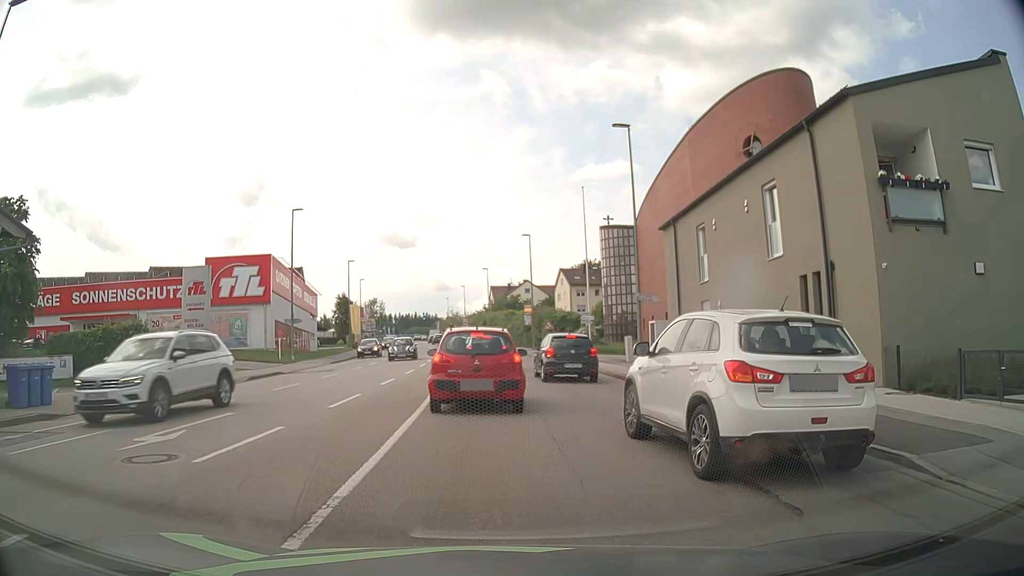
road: tertiary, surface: asphalt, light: Day
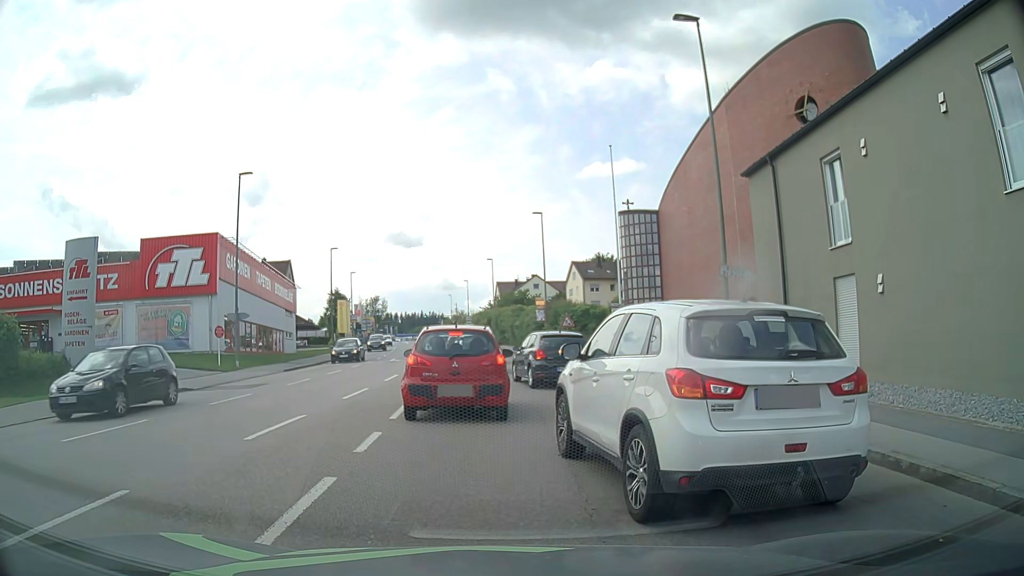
(-0.1, +10.1) m; -2°
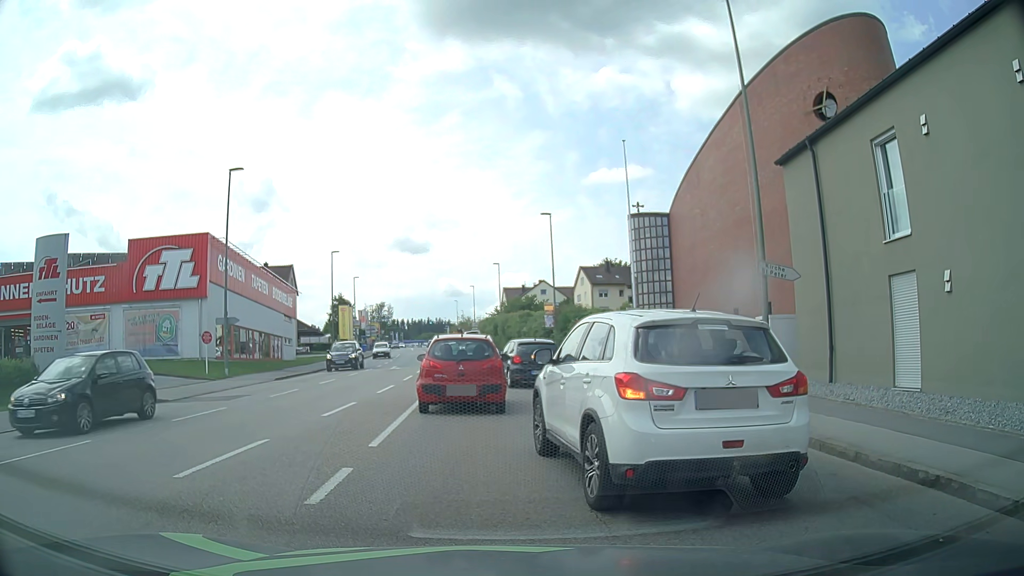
(0.0, +2.0) m; +1°
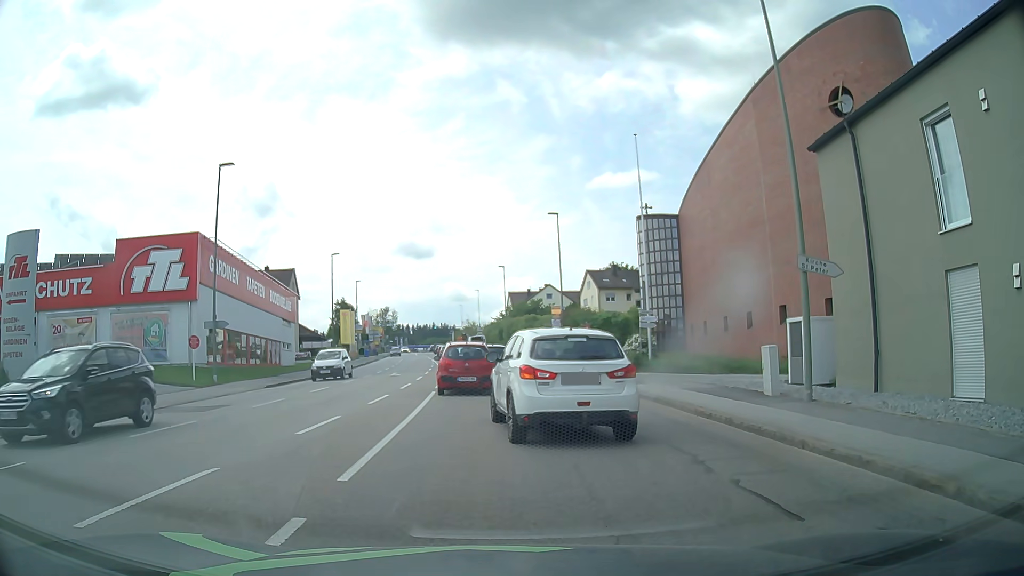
(0.0, +2.2) m; 0°
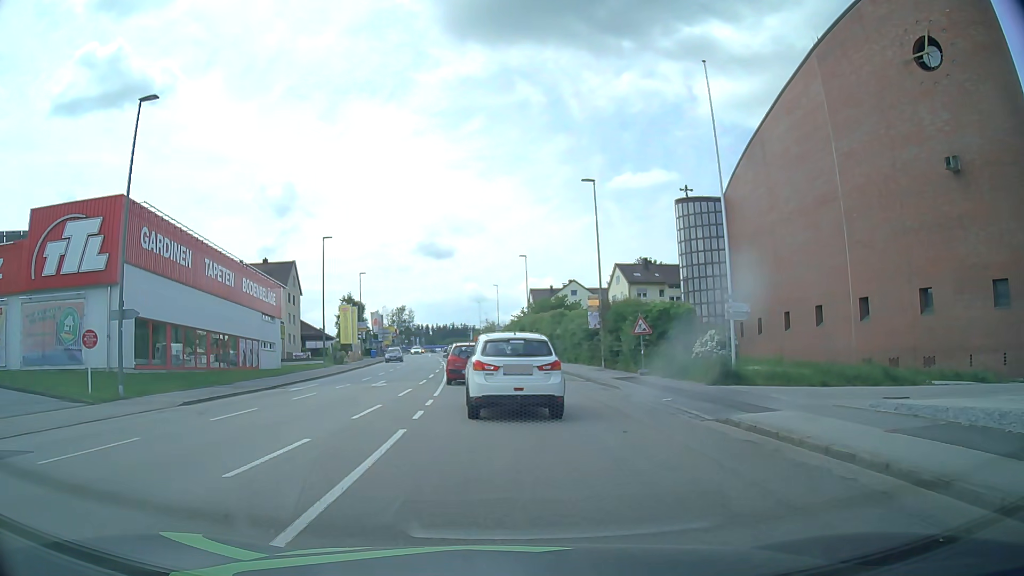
(-0.4, +10.2) m; -3°
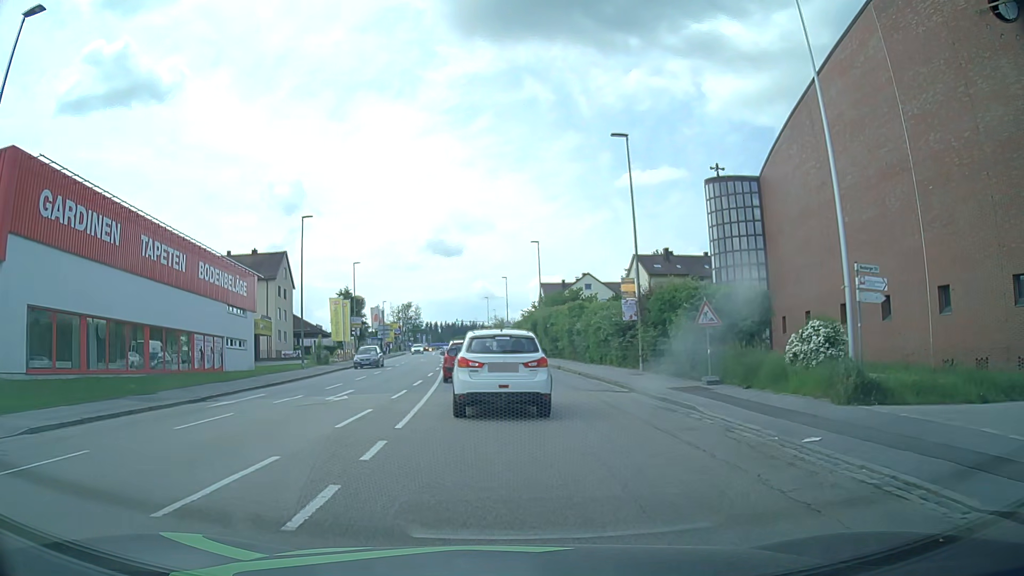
(-0.1, +8.1) m; -1°
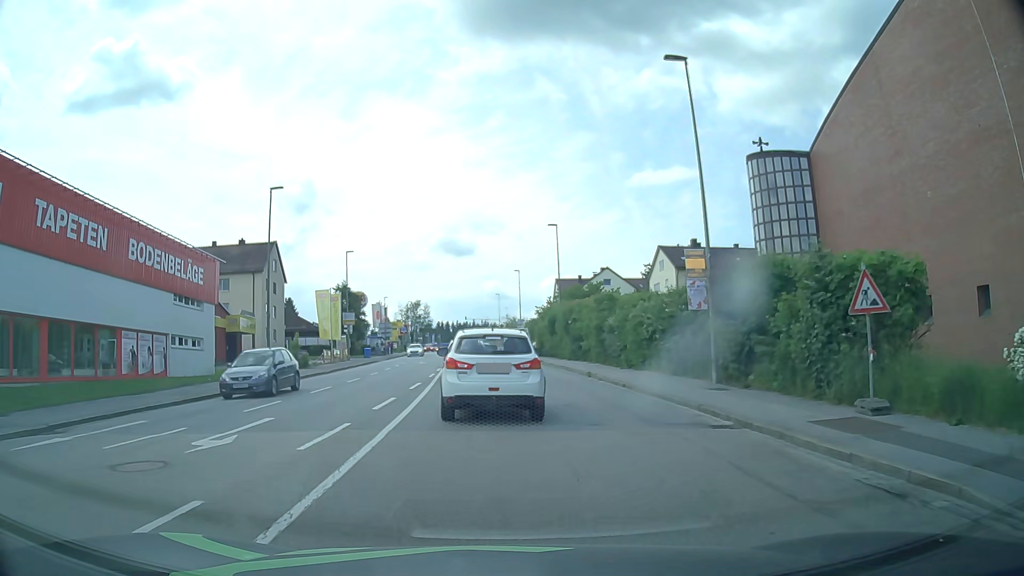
(-0.1, +8.7) m; -1°
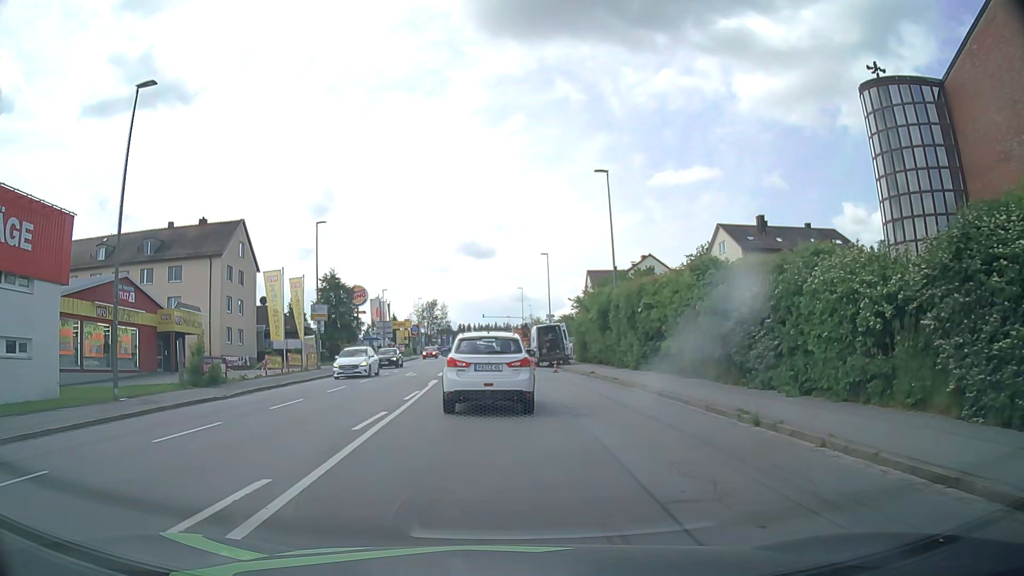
(-0.3, +17.2) m; -2°
(0, +10) (0, +20) (0, +30) (0, +40) (-1, +50) (-1, +60) (-1, +70) (-2, +80) (-2, +90) (-2, +100) m
